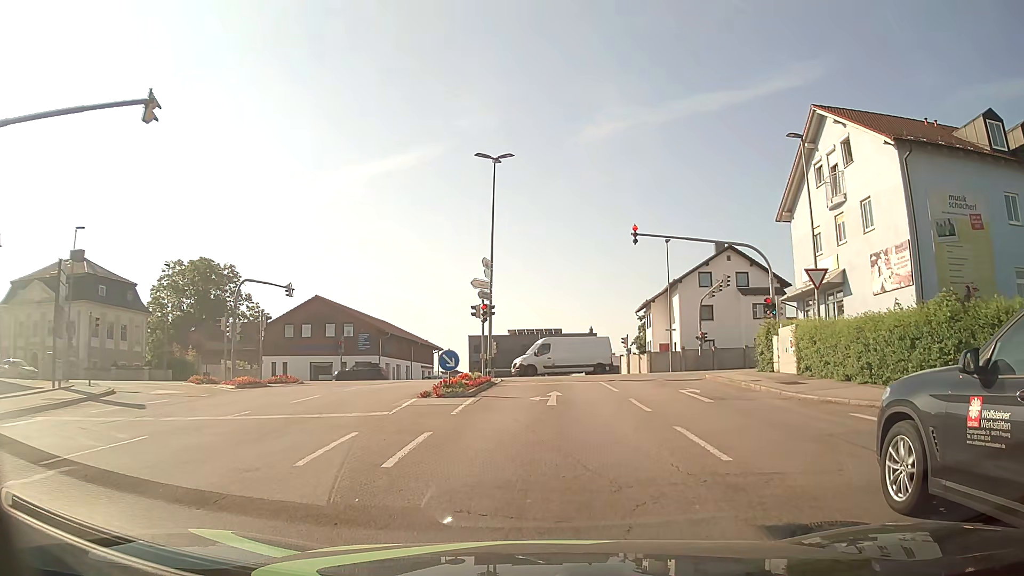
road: tertiary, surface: asphalt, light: Day
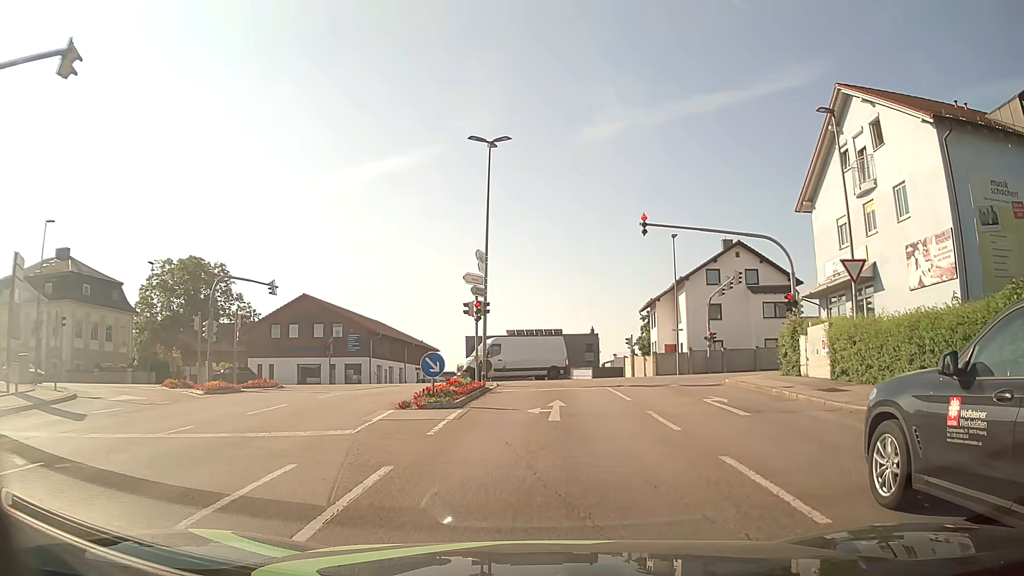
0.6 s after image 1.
(0.0, +2.8) m; -1°
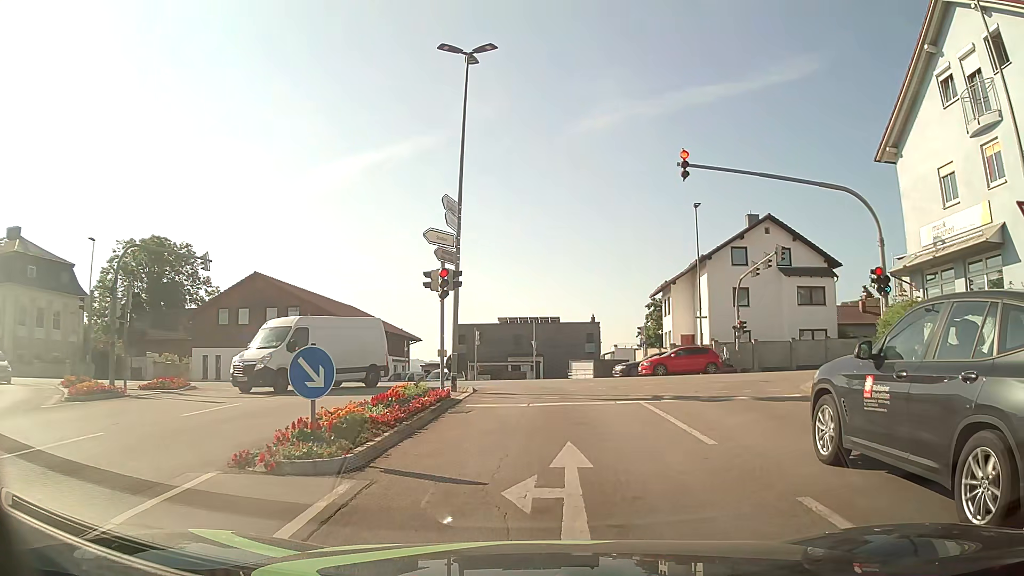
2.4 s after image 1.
(+0.1, +8.3) m; +2°
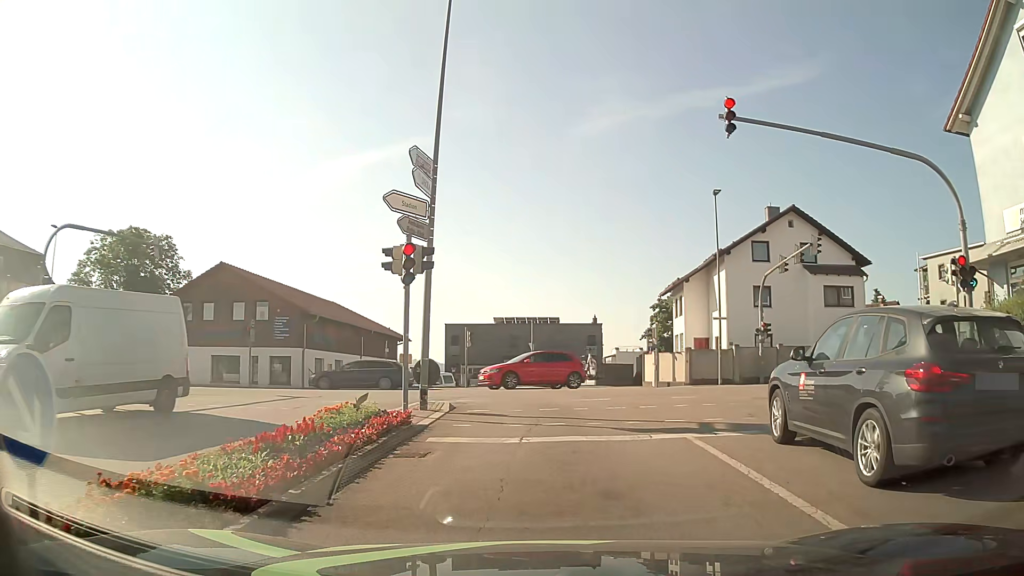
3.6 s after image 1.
(0.0, +4.6) m; -1°
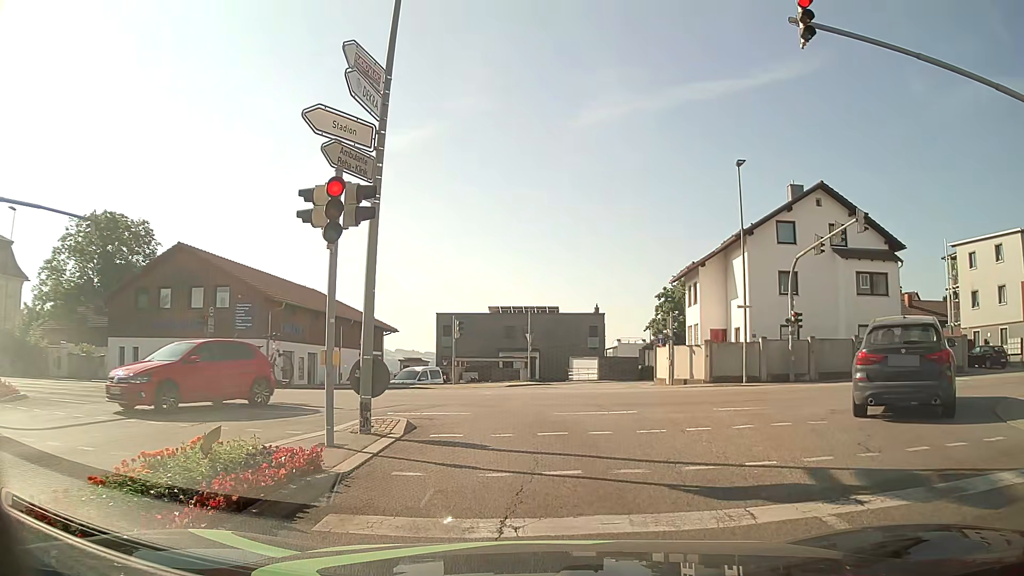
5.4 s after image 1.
(0.0, +4.5) m; +1°
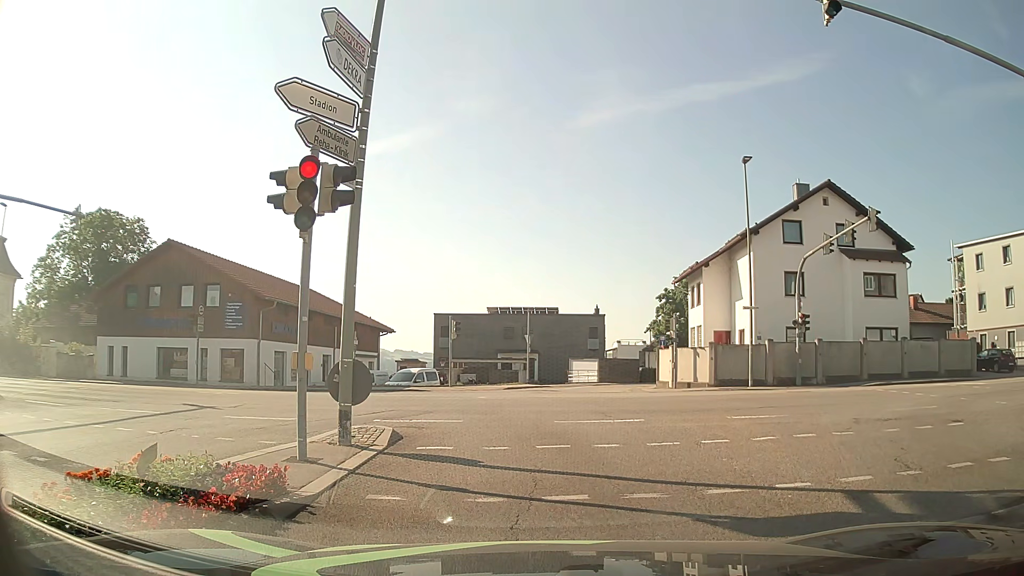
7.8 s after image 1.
(0.0, +1.0) m; 0°
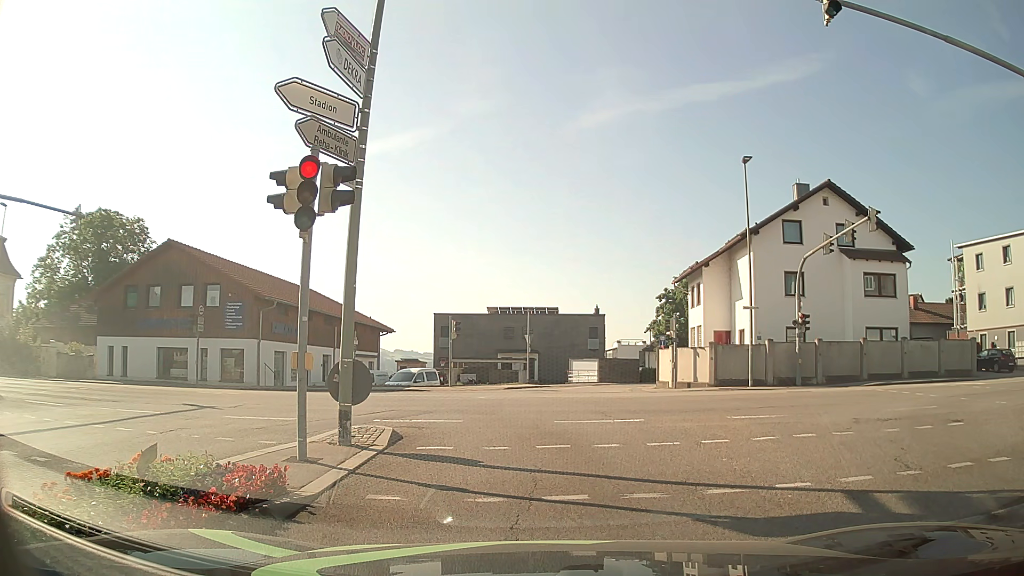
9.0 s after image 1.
(0.0, 0.0) m; 0°
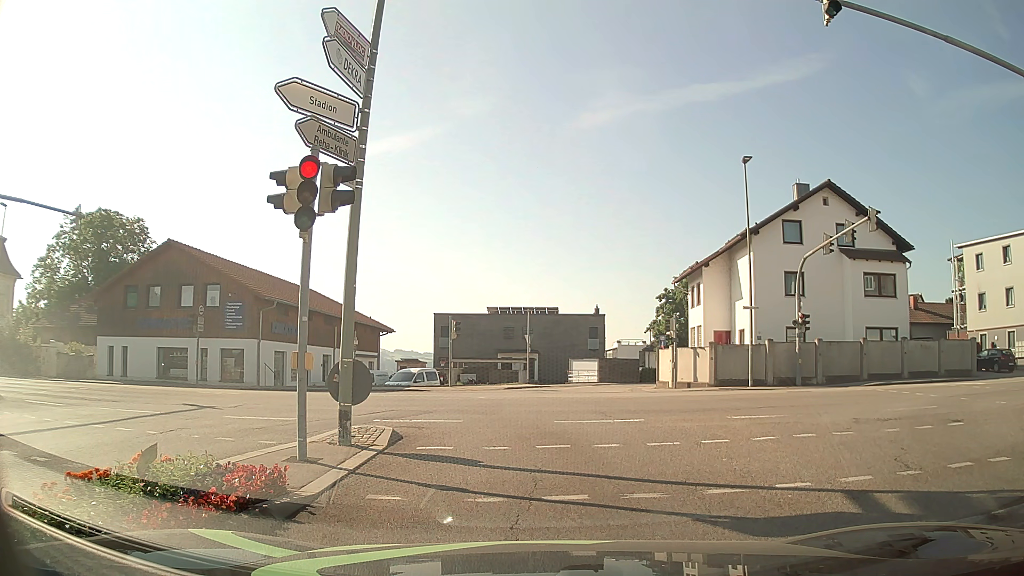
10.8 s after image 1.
(0.0, 0.0) m; 0°
